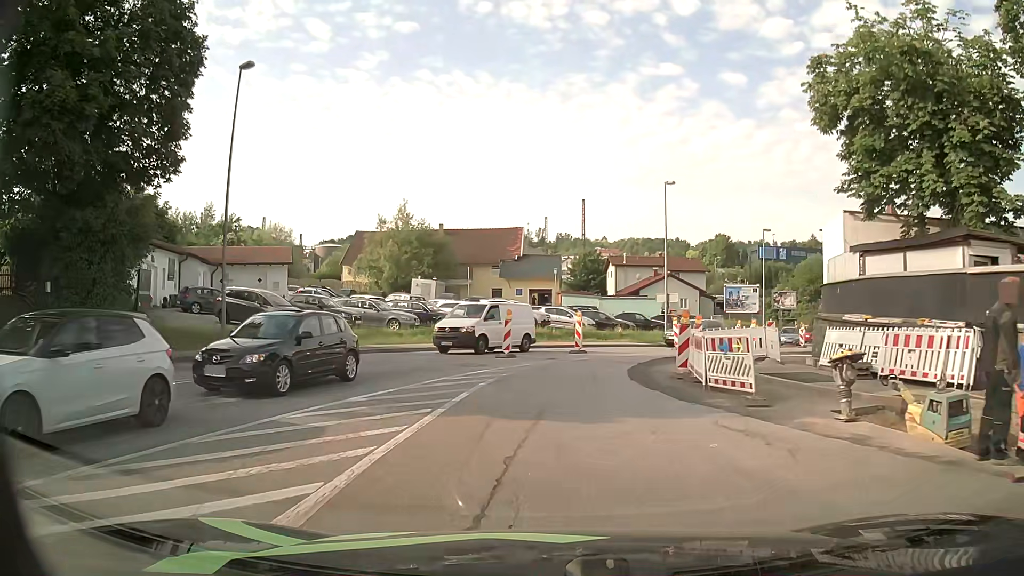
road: tertiary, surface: asphalt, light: Day
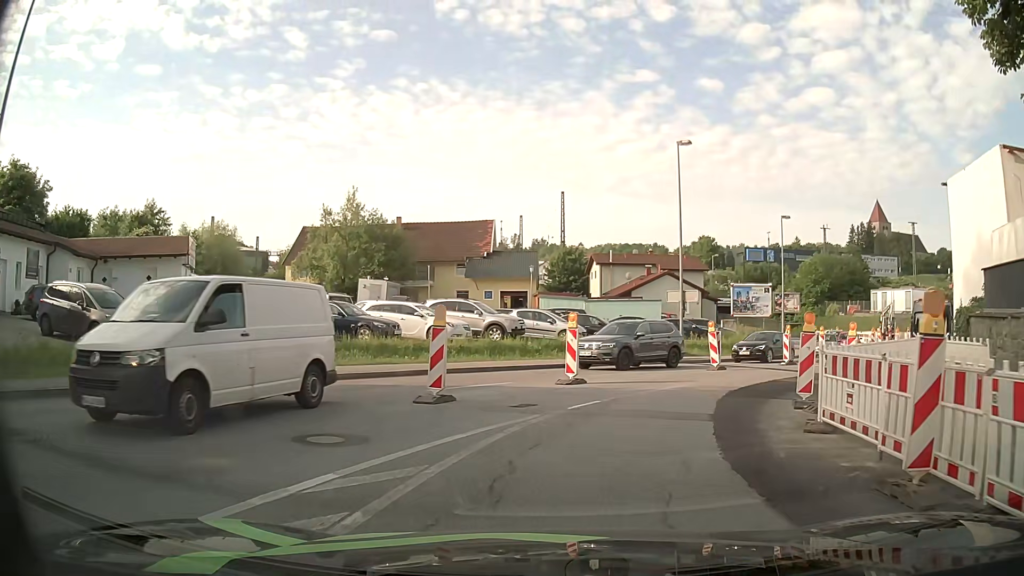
(+0.2, +11.2) m; +3°
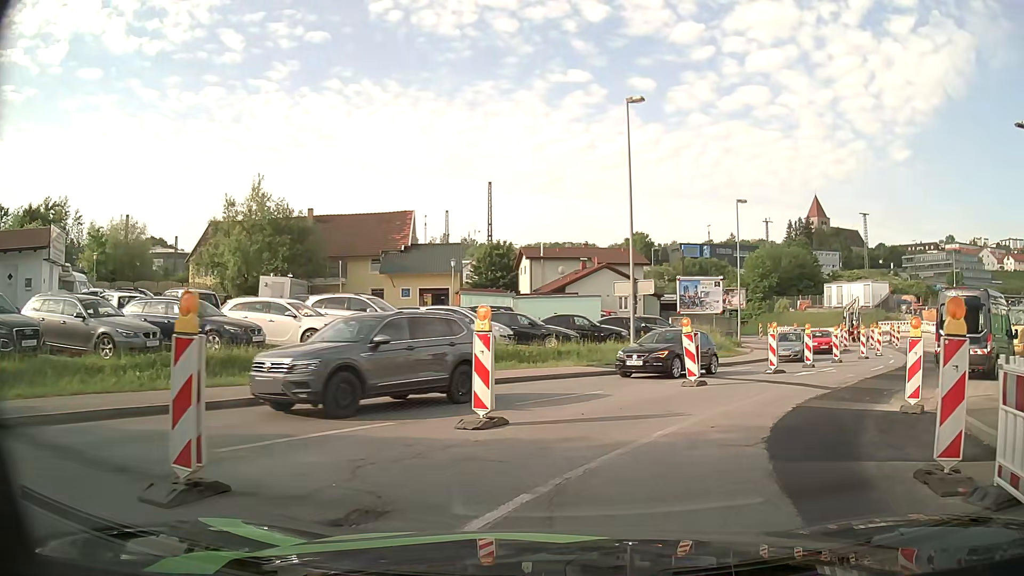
(+0.3, +6.4) m; +6°
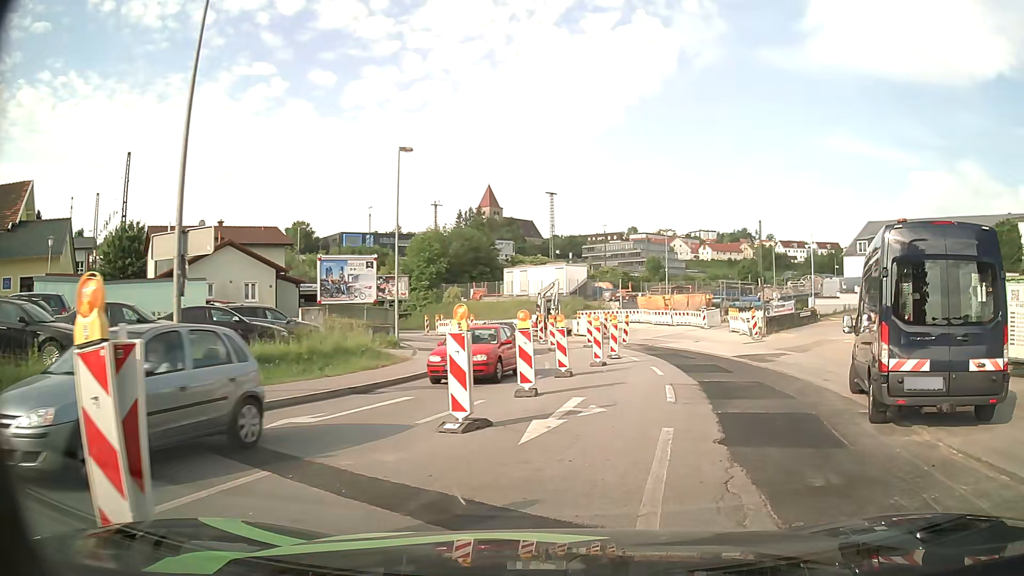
(+3.0, +12.5) m; +28°
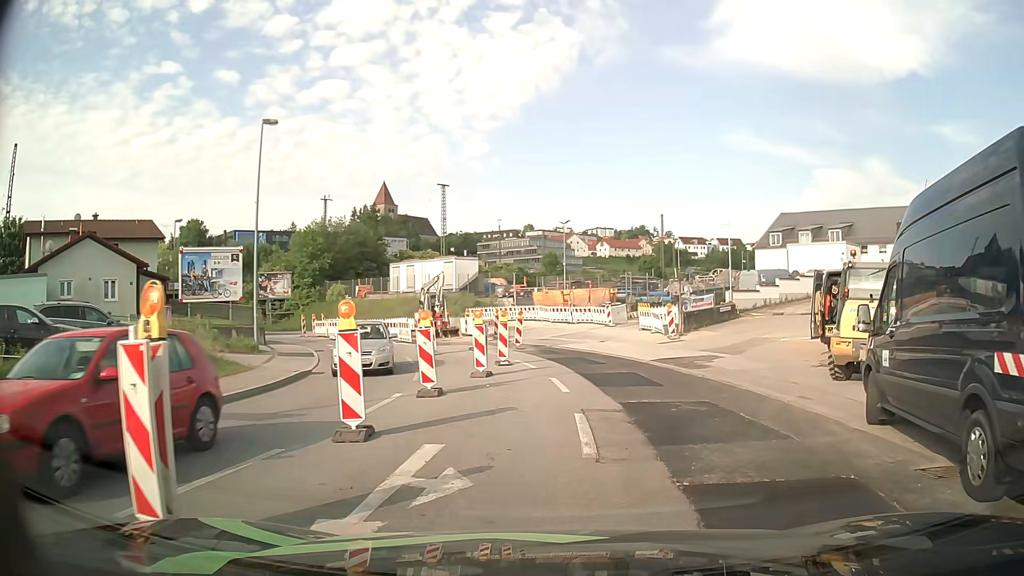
(+0.4, +5.0) m; +10°
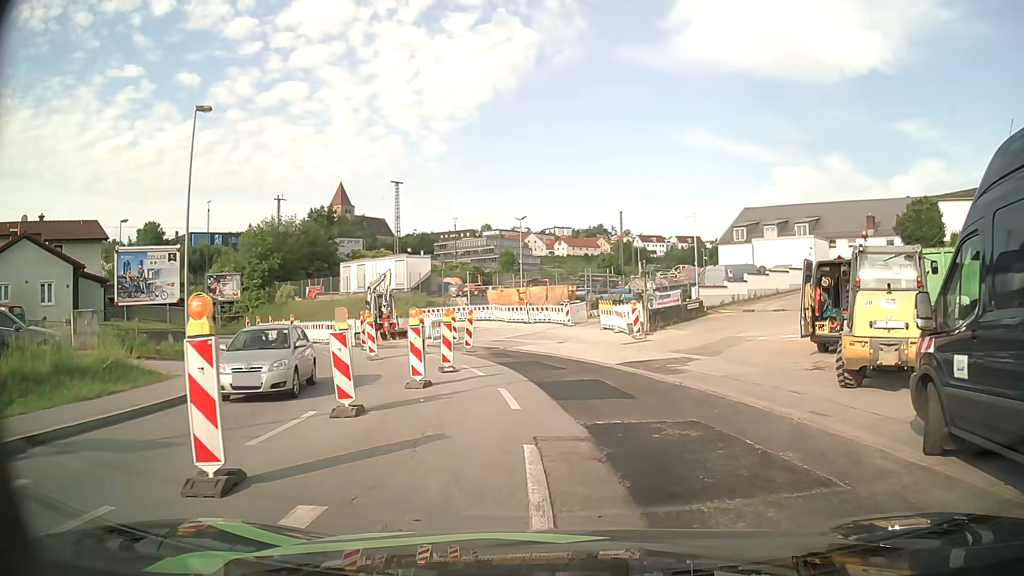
(+0.1, +2.6) m; +2°
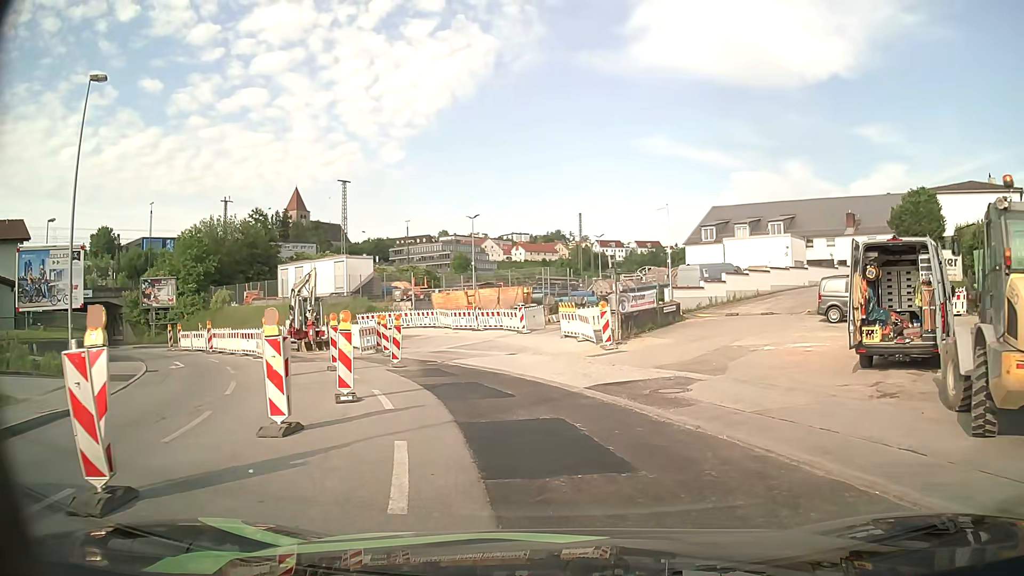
(+0.3, +5.4) m; +4°
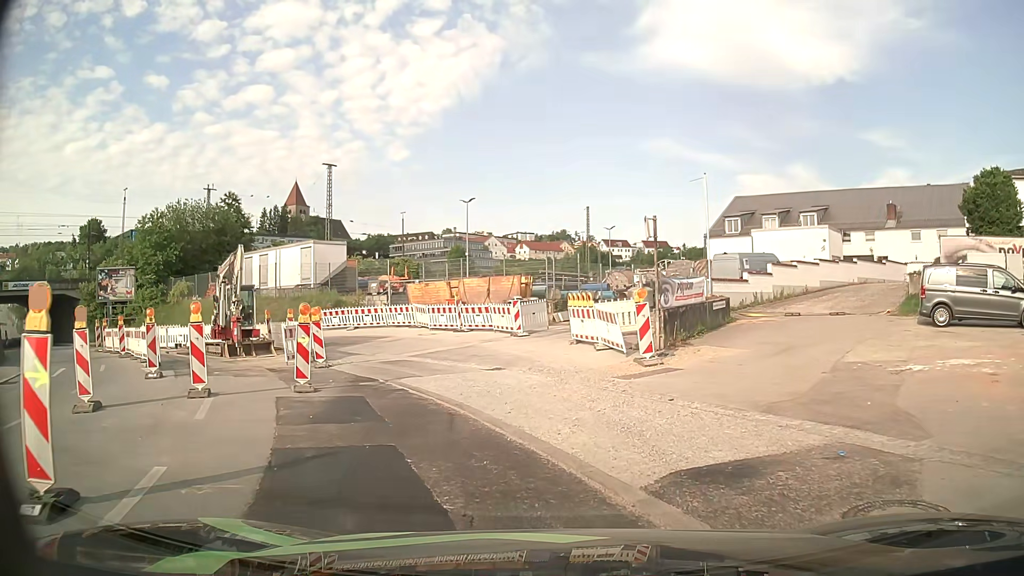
(+0.1, +8.2) m; 0°
